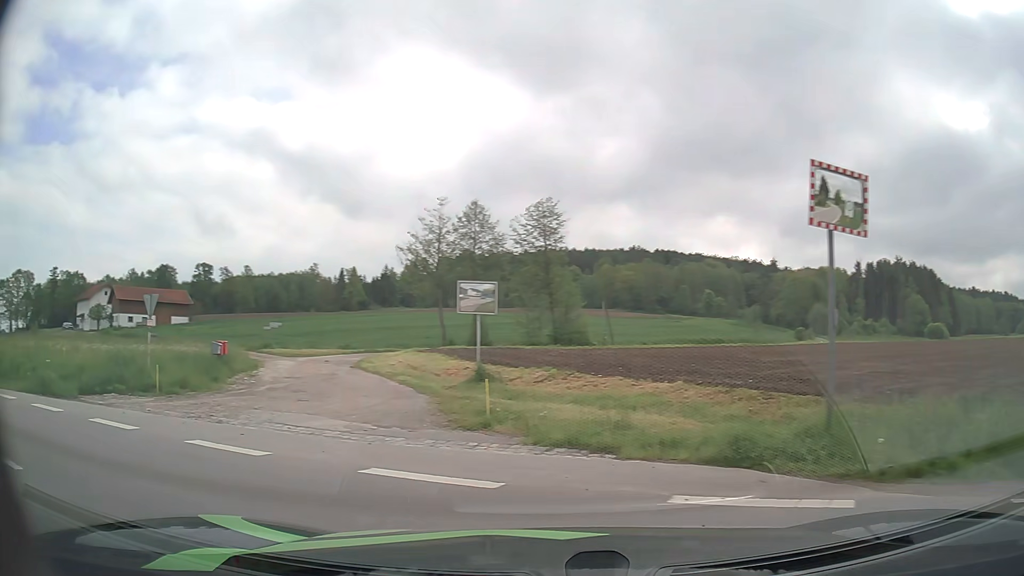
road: unclassified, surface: asphalt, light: Day
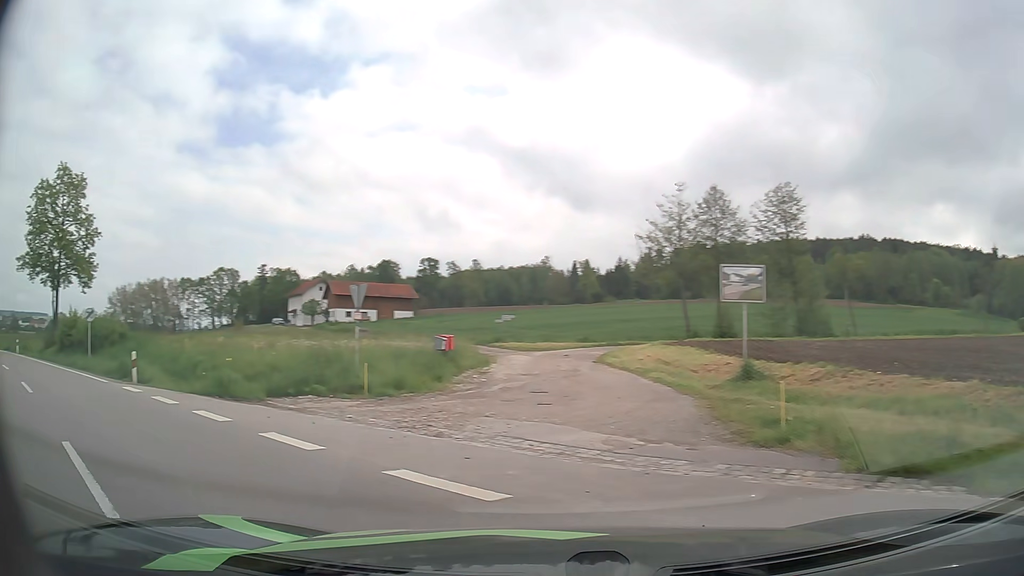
(-0.5, +2.6) m; -20°
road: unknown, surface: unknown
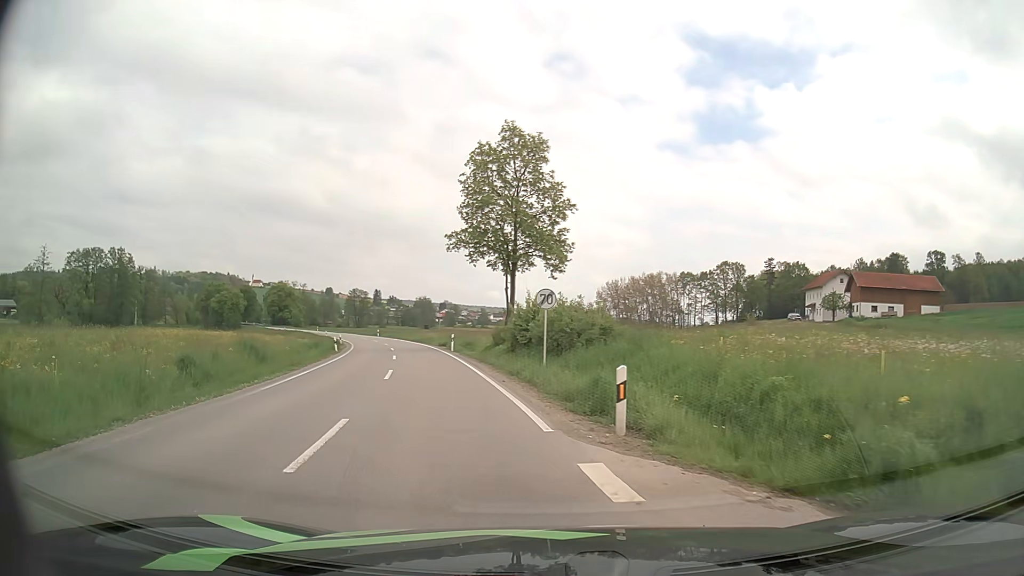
(-5.5, +10.2) m; -42°
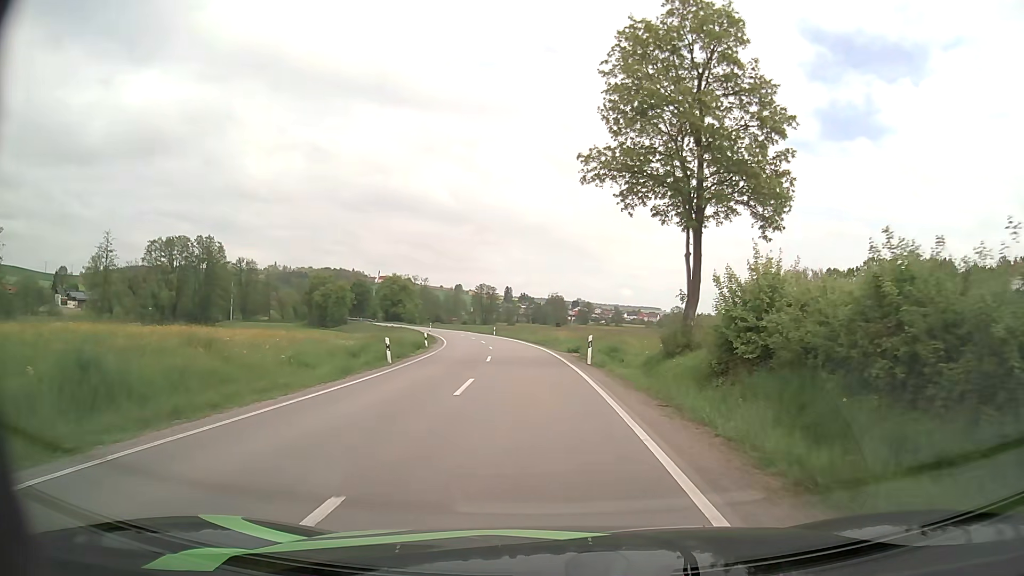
(-2.3, +18.0) m; -11°
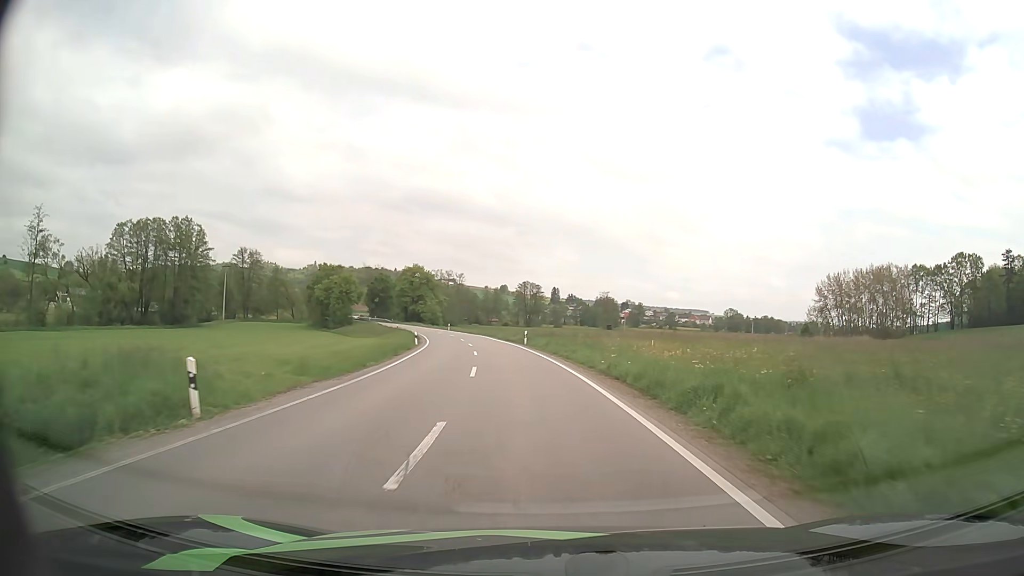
(-1.3, +32.0) m; -4°
